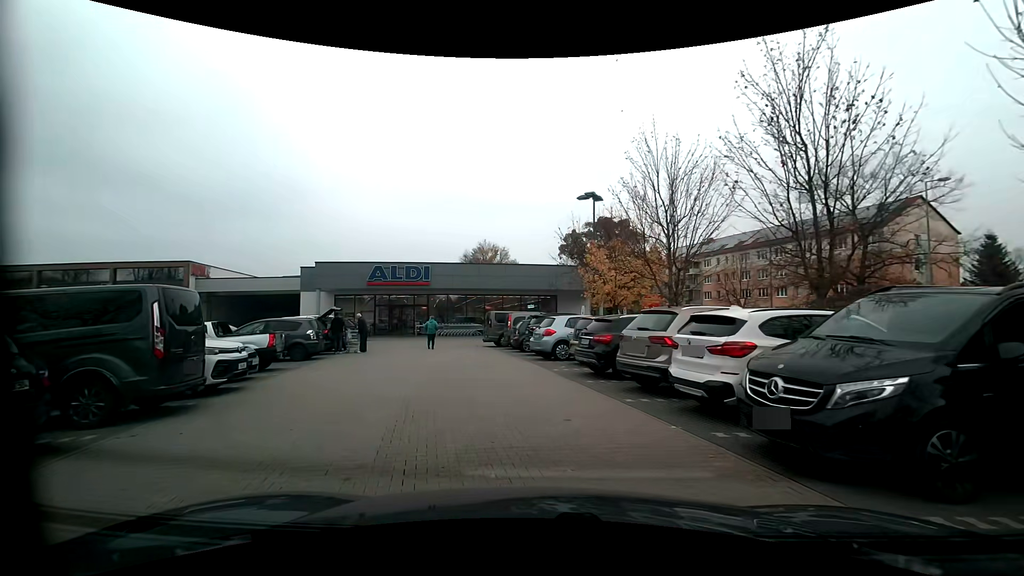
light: Day
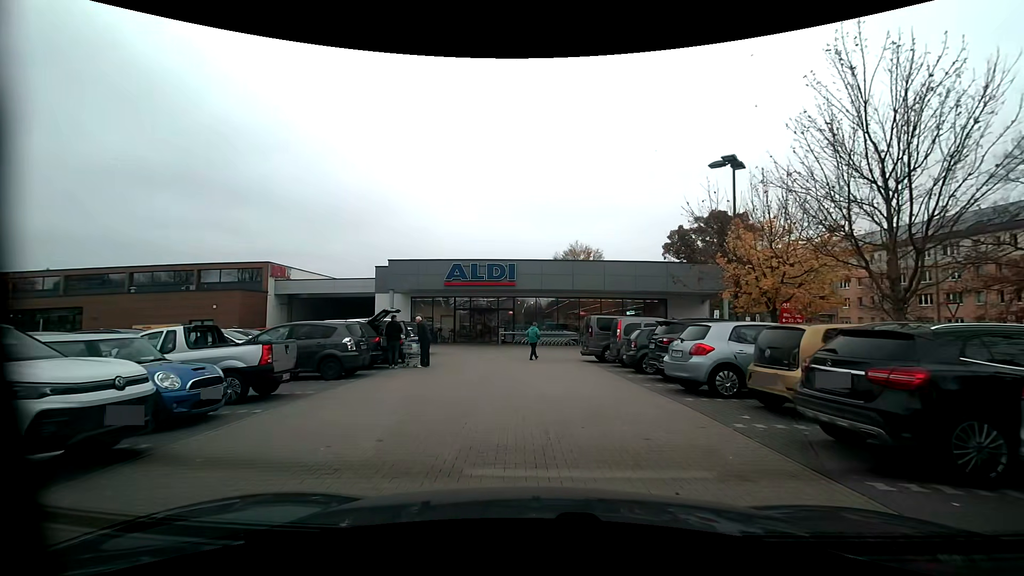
(-0.6, +6.1) m; -10°
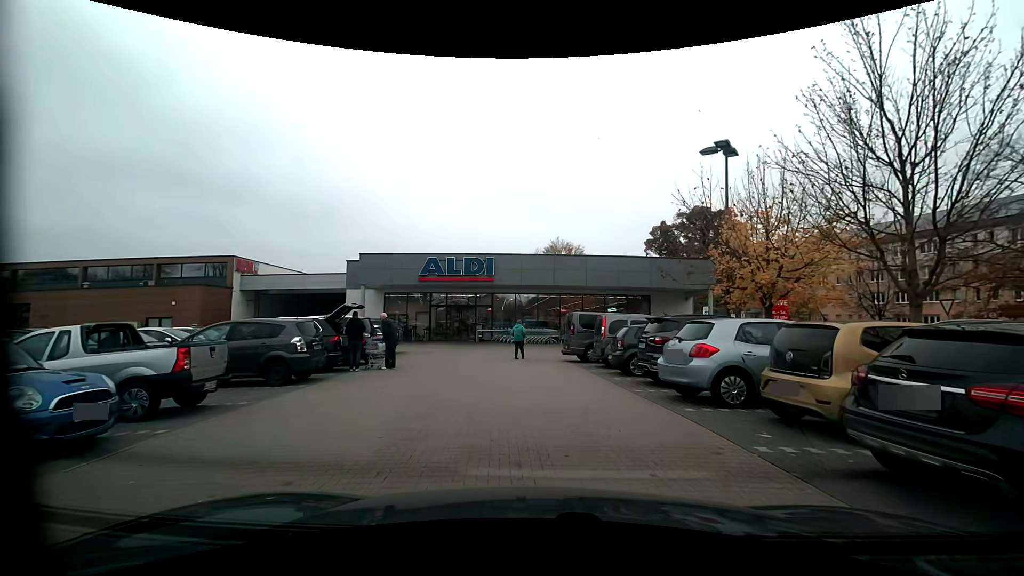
(0.0, +1.6) m; +3°
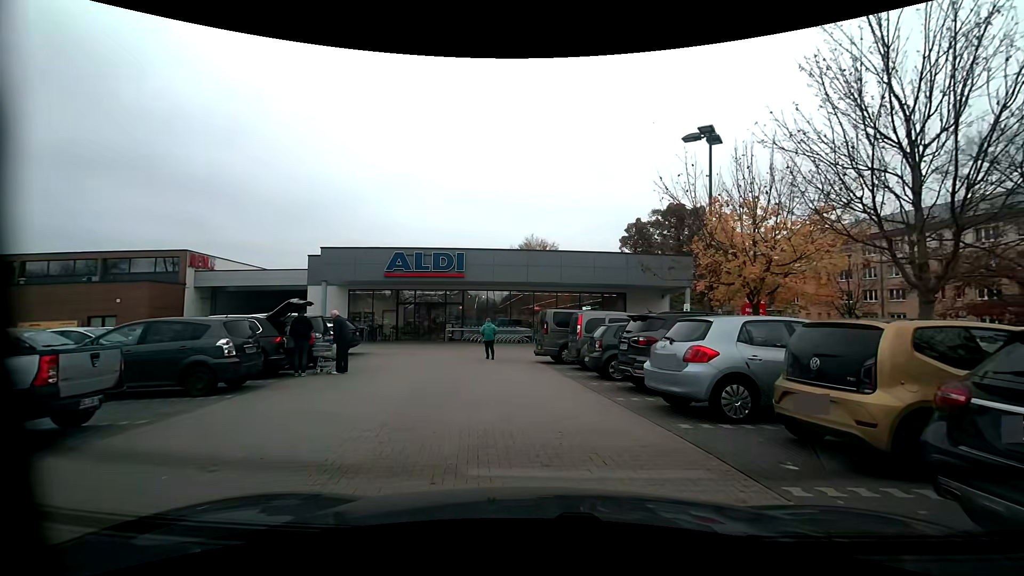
(0.0, +1.5) m; +2°
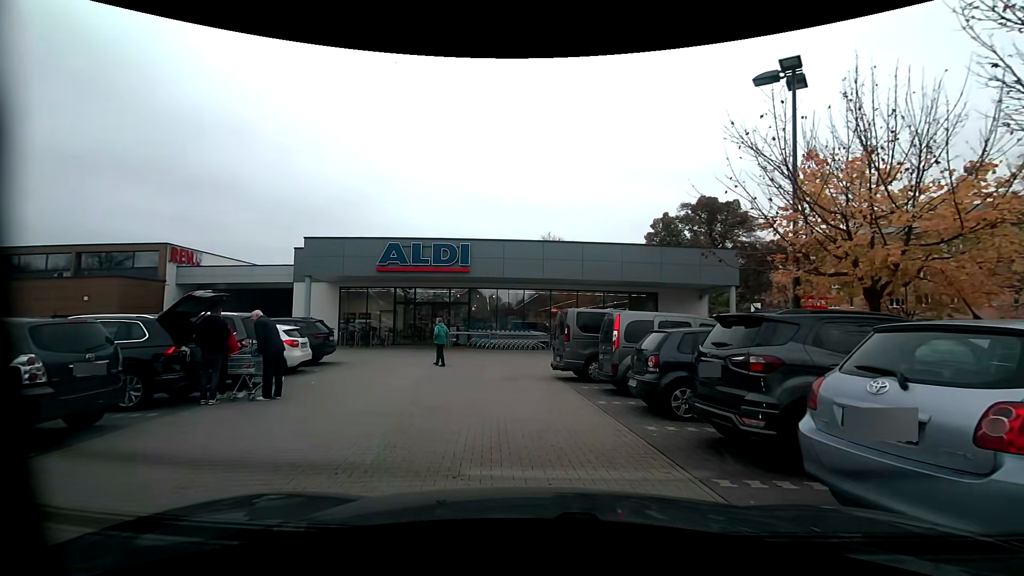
(+0.1, +4.3) m; -1°
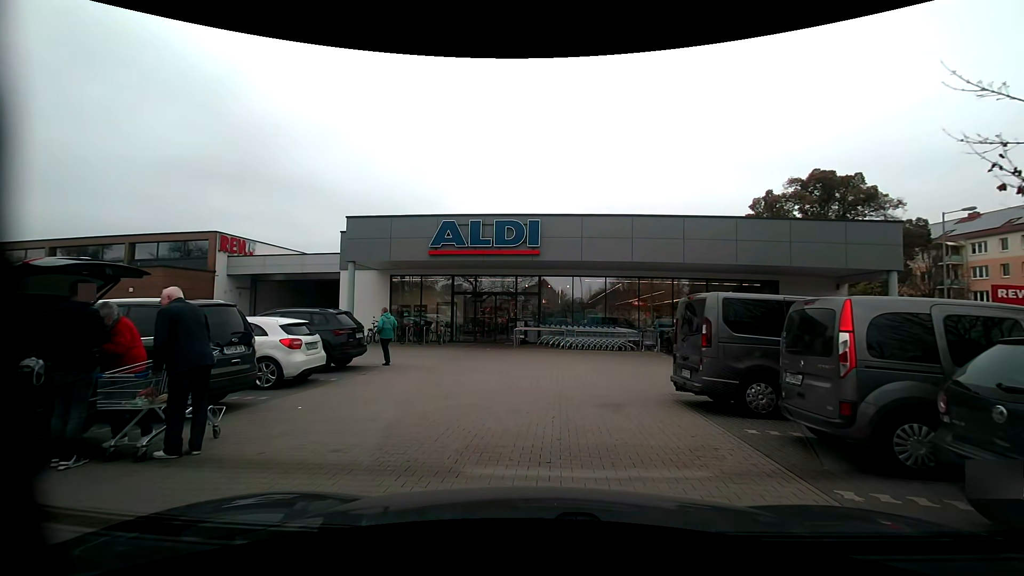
(-0.5, +5.2) m; -9°
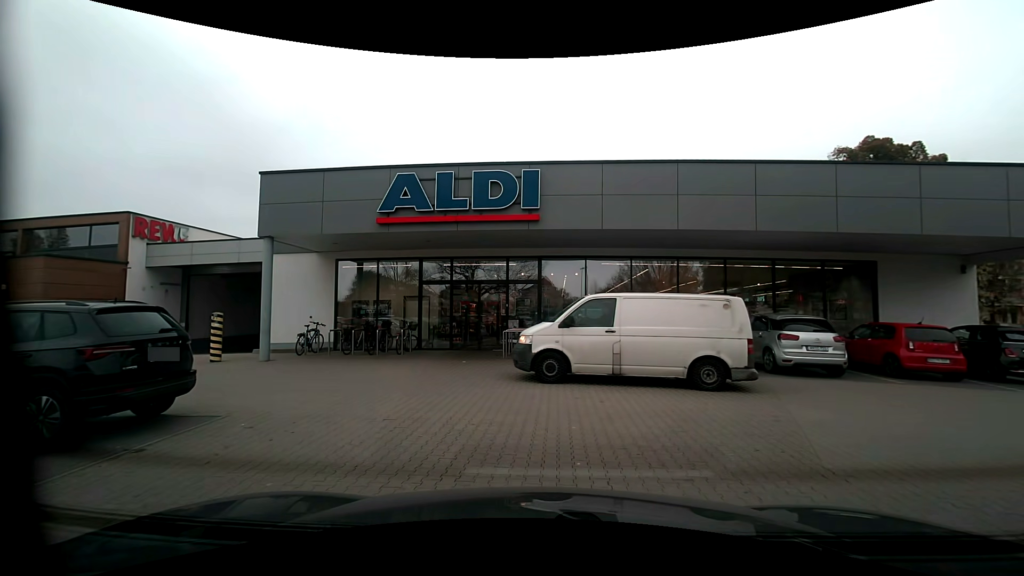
(0.0, +7.0) m; +1°
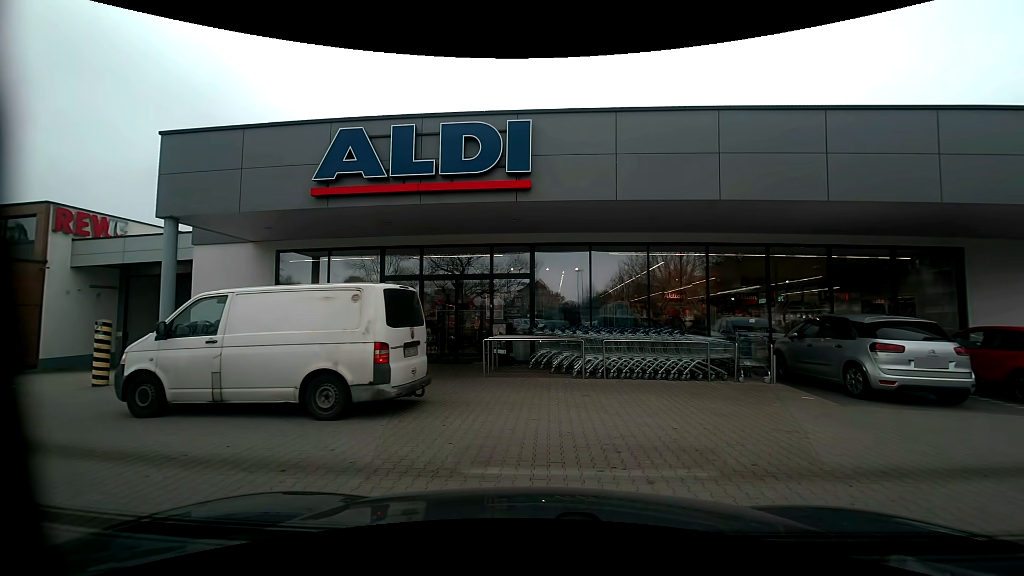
(0.0, +3.7) m; -1°
